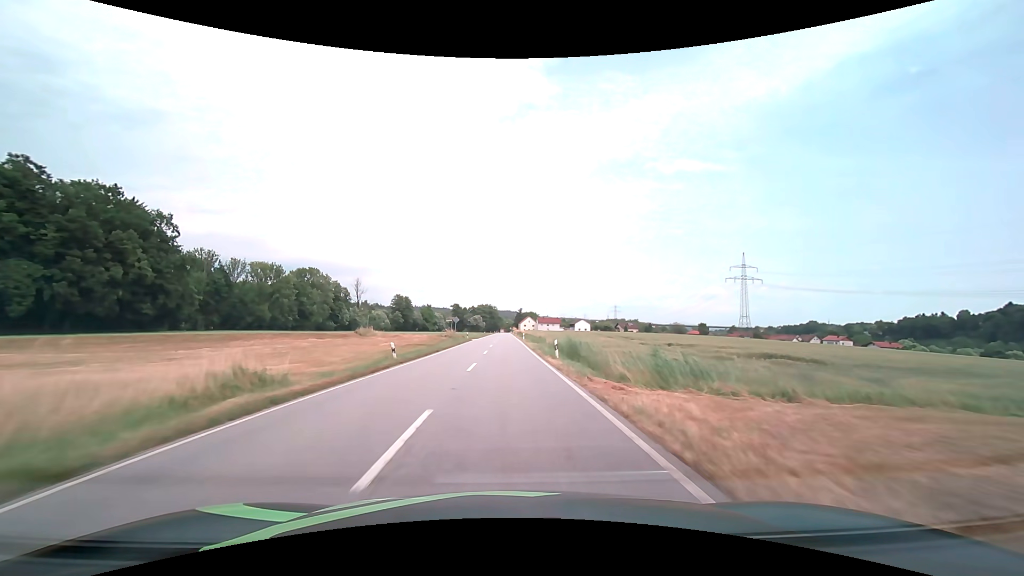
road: secondary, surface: asphalt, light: Day
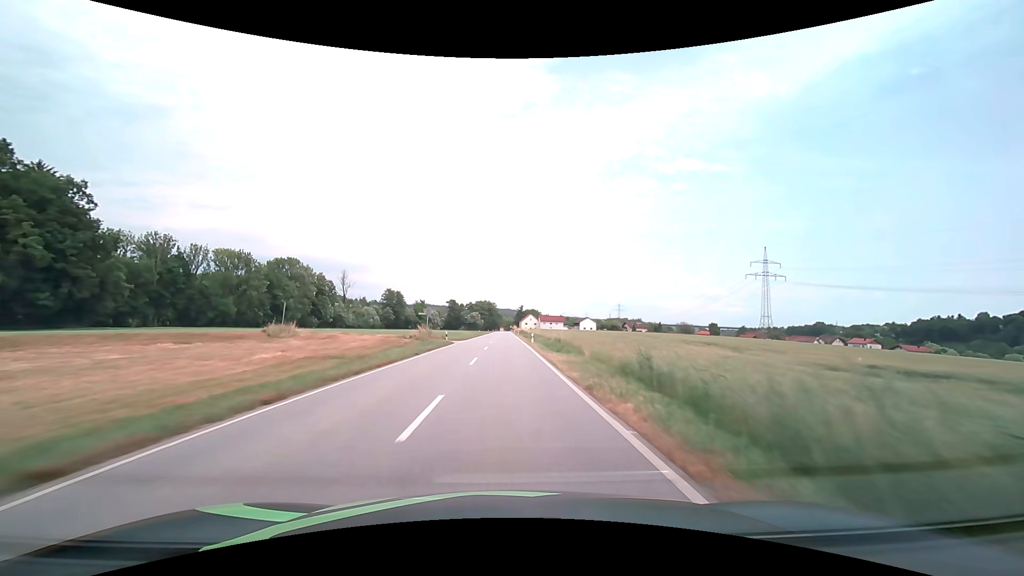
(0.0, +22.3) m; 0°
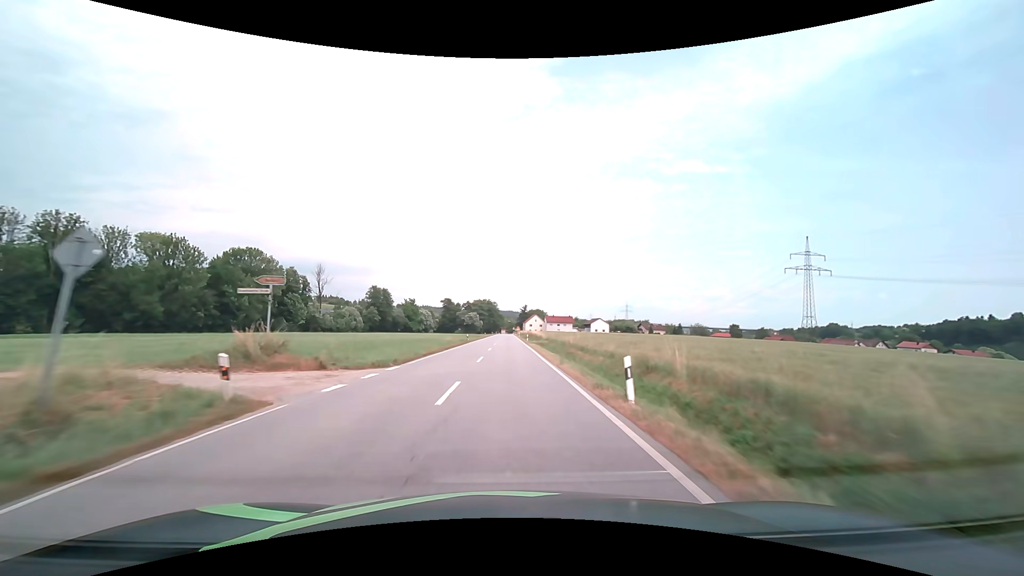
(-0.1, +33.3) m; 0°
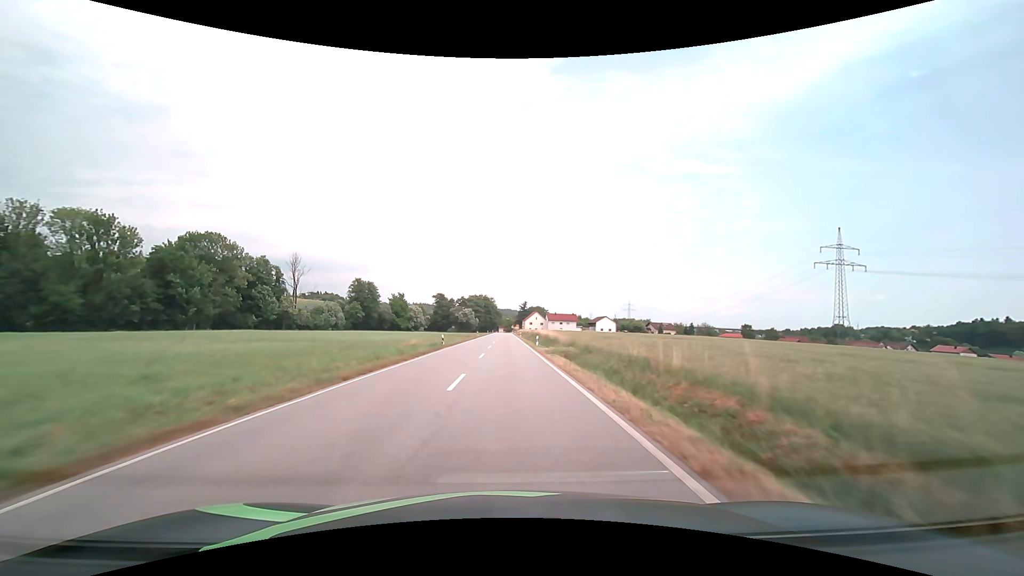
(0.0, +22.1) m; 0°
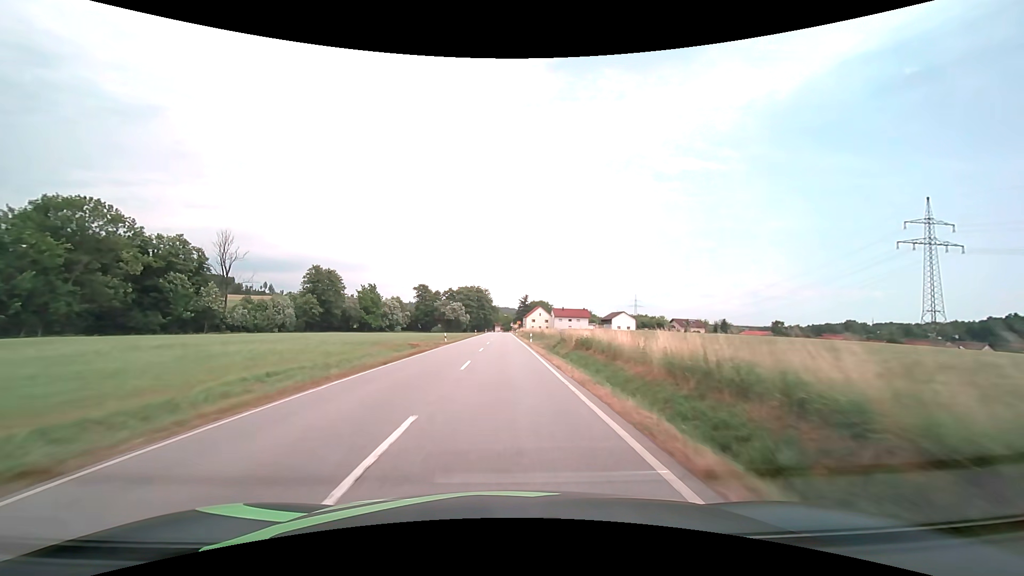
(+0.2, +43.1) m; 0°
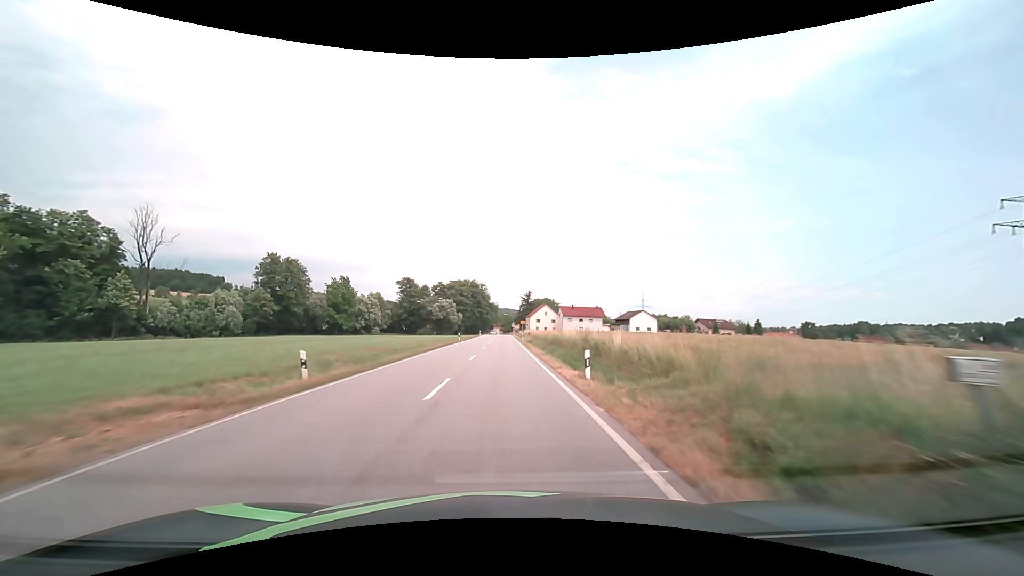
(0.0, +30.3) m; 0°
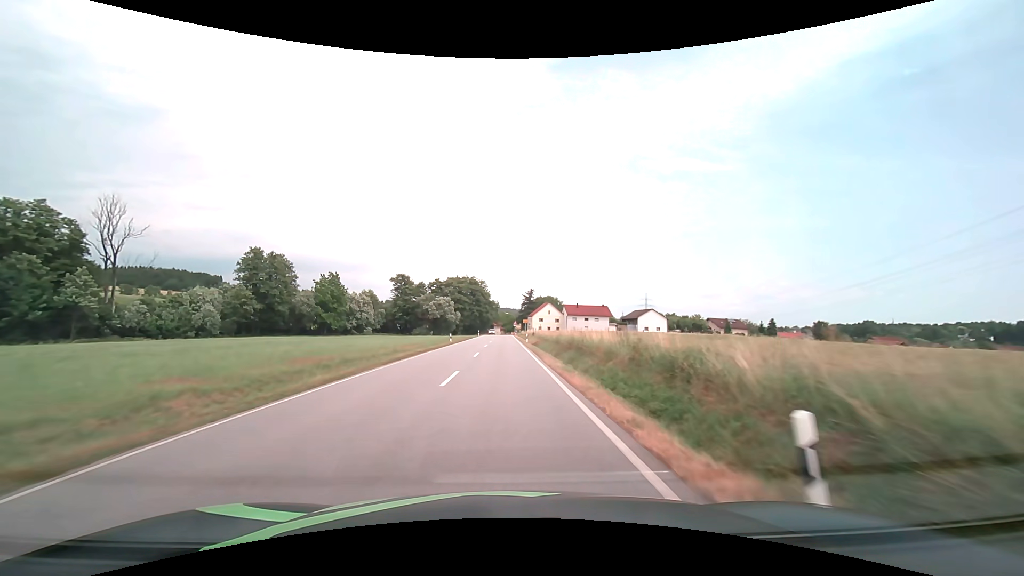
(0.0, +9.7) m; 0°
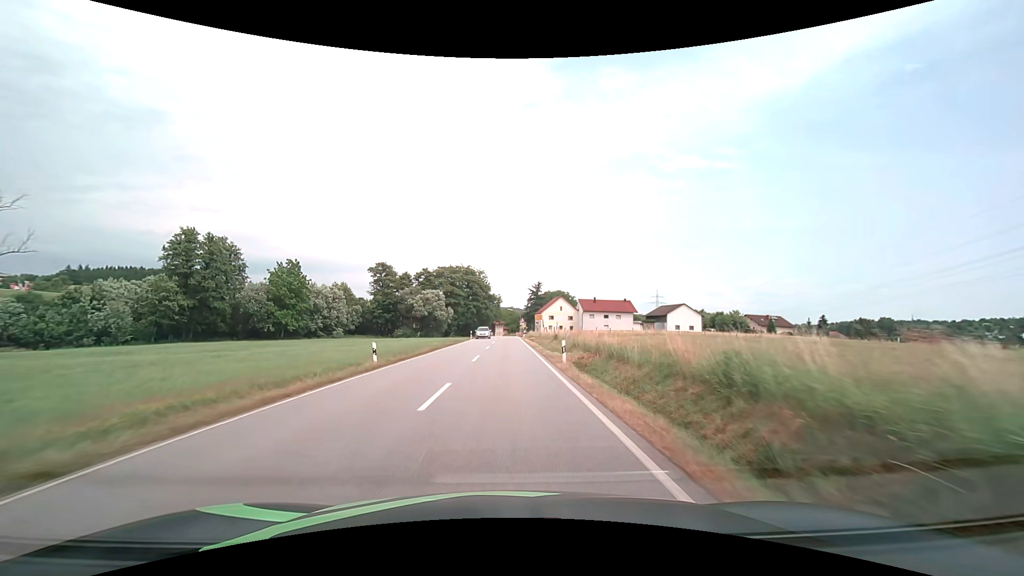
(-0.1, +27.6) m; 0°
(0, +10) (0, +20) (0, +30) (0, +40) (0, +50) (0, +60) (0, +70) (0, +80) (0, +90) (0, +100) m
